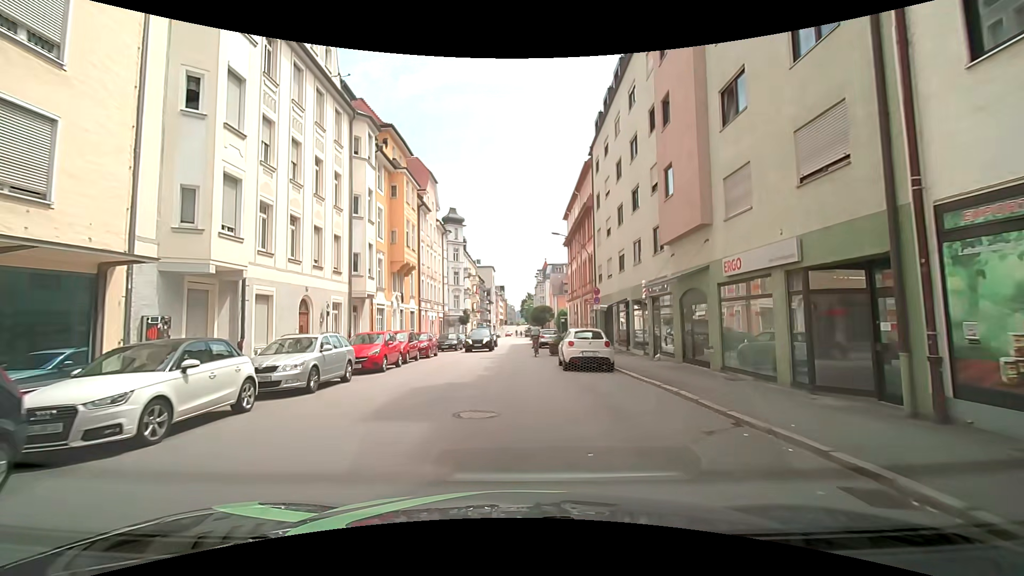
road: tertiary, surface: asphalt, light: Day
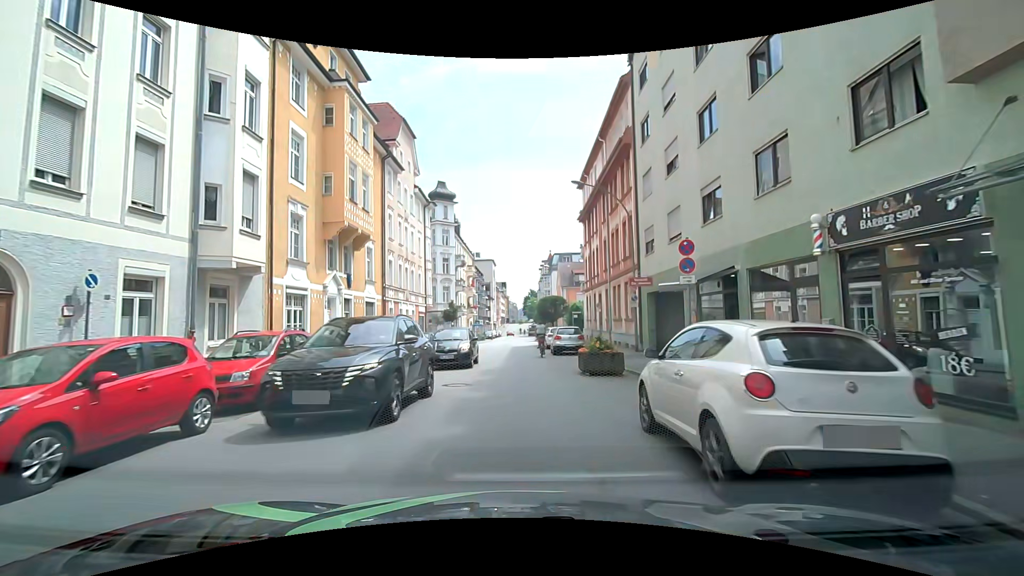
(+0.2, +12.9) m; +1°
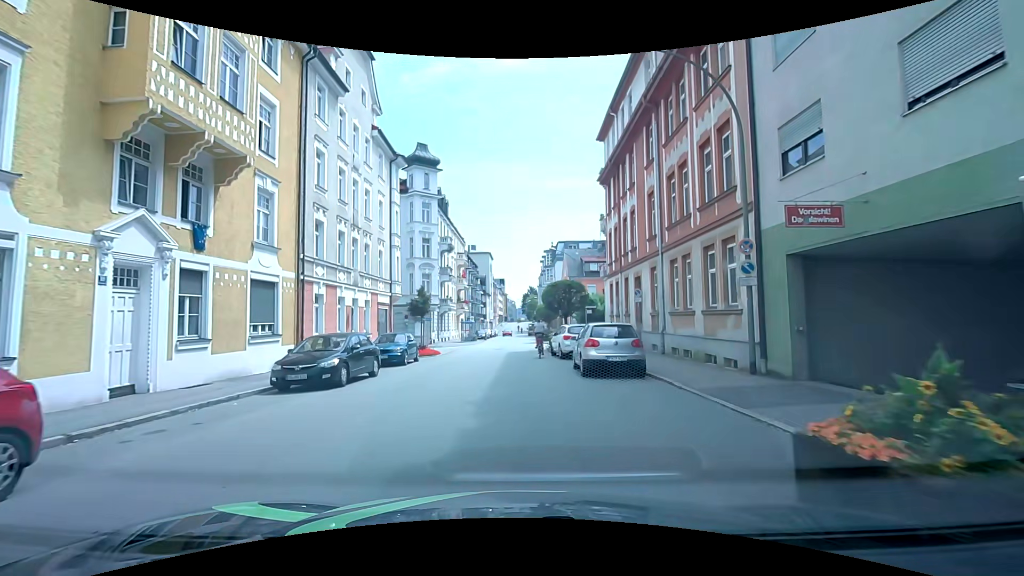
(0.0, +12.4) m; +1°
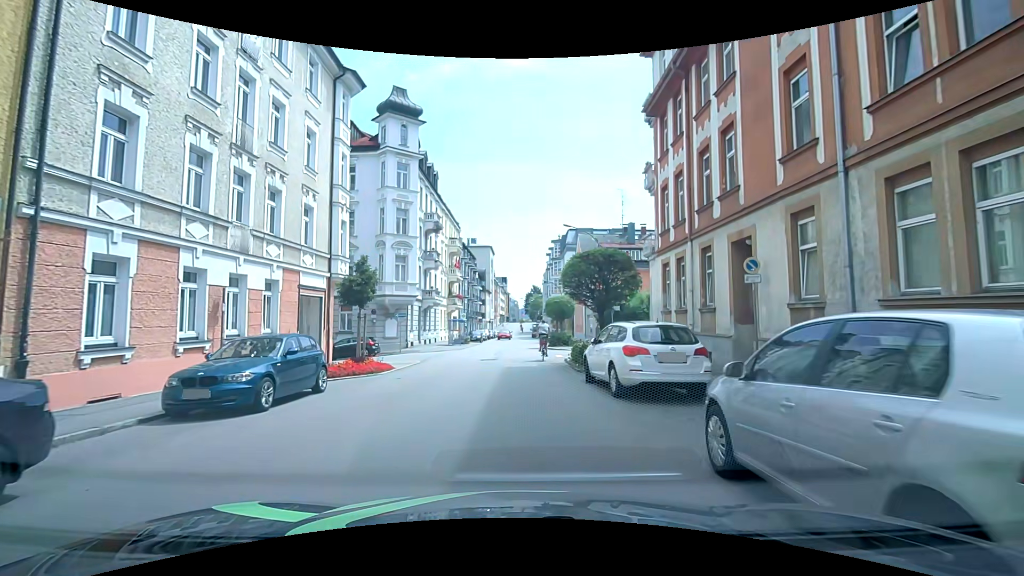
(-0.1, +11.6) m; -1°
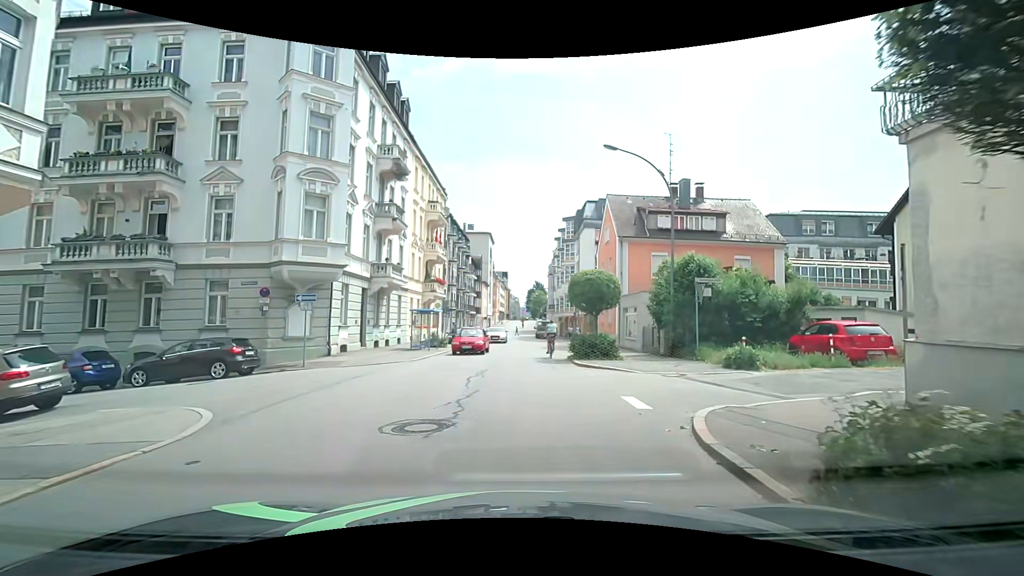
(0.0, +15.9) m; -1°
